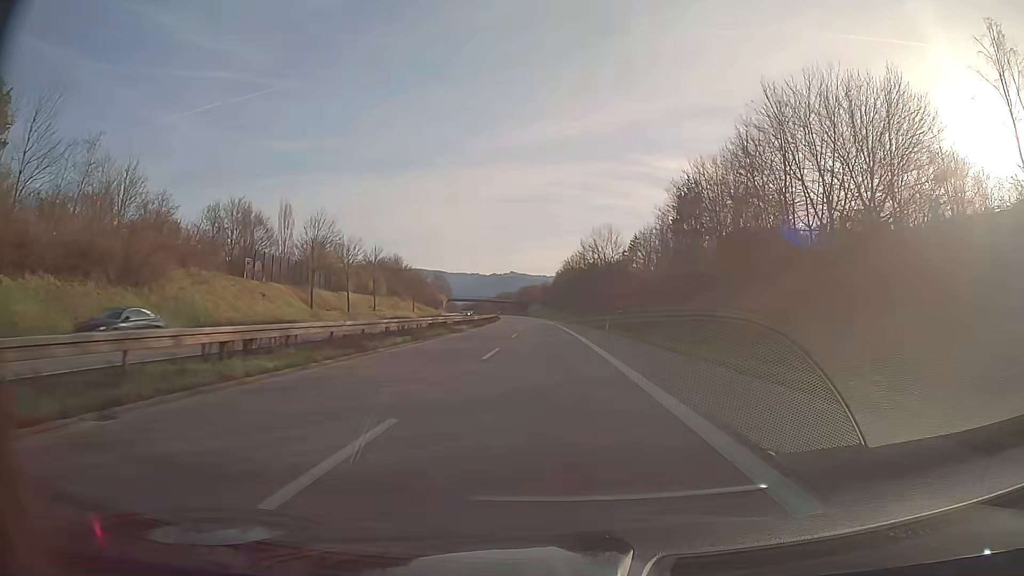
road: trunk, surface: asphalt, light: Day
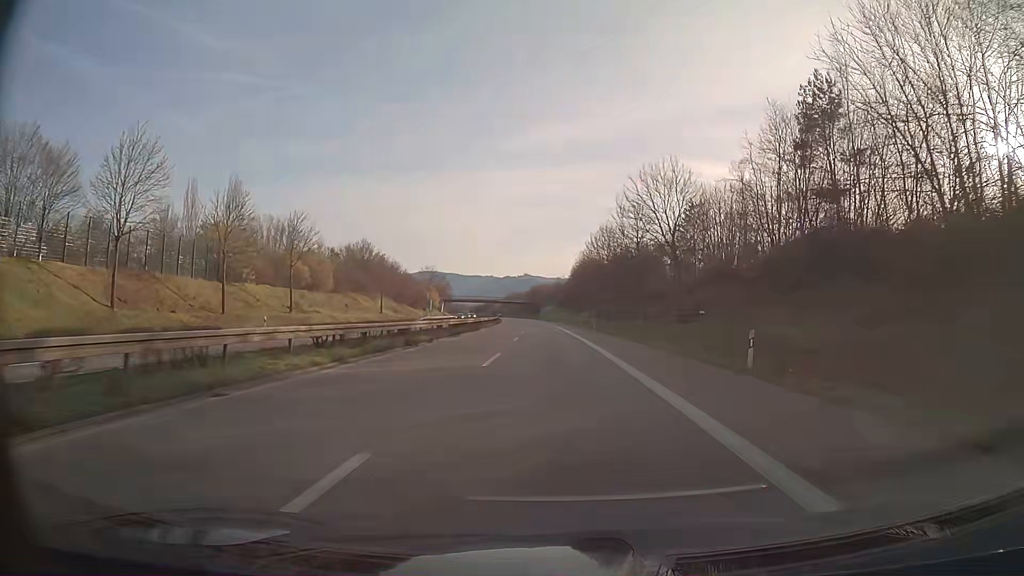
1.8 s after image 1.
(-0.4, +36.5) m; -1°
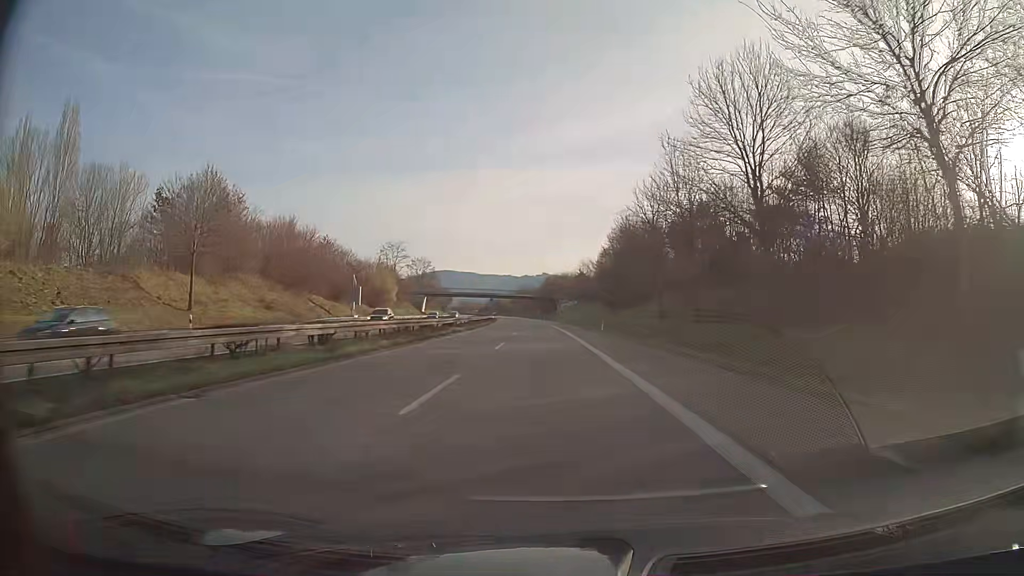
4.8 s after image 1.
(-0.7, +60.7) m; -2°
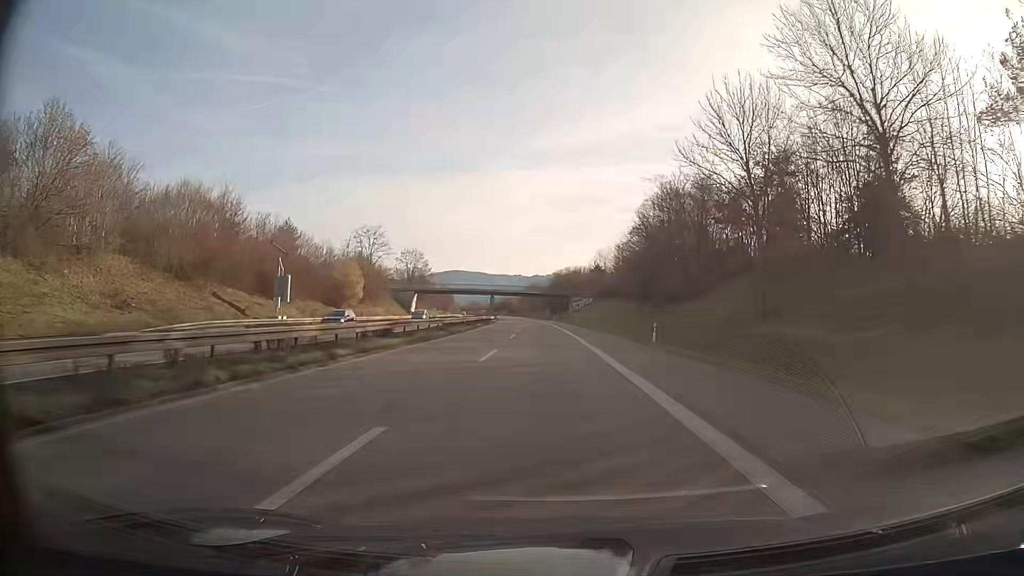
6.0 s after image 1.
(-0.2, +24.3) m; -1°
